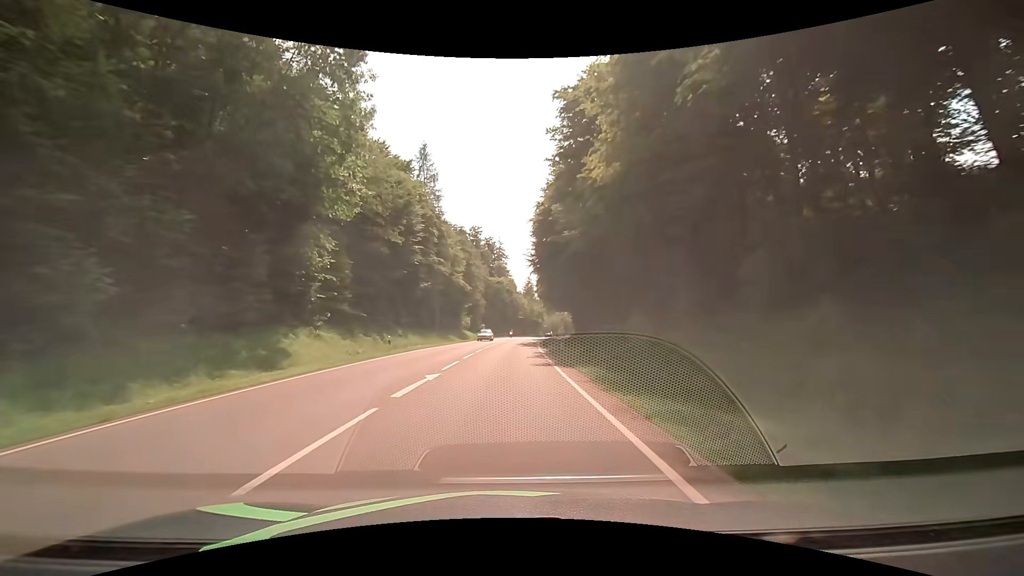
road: secondary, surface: asphalt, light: Day
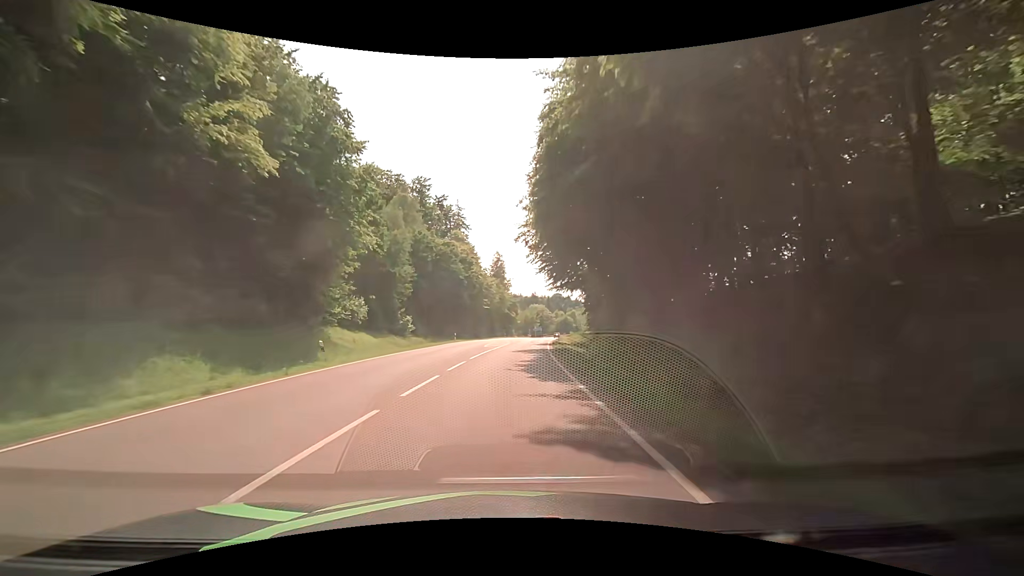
(+1.5, +54.1) m; +3°
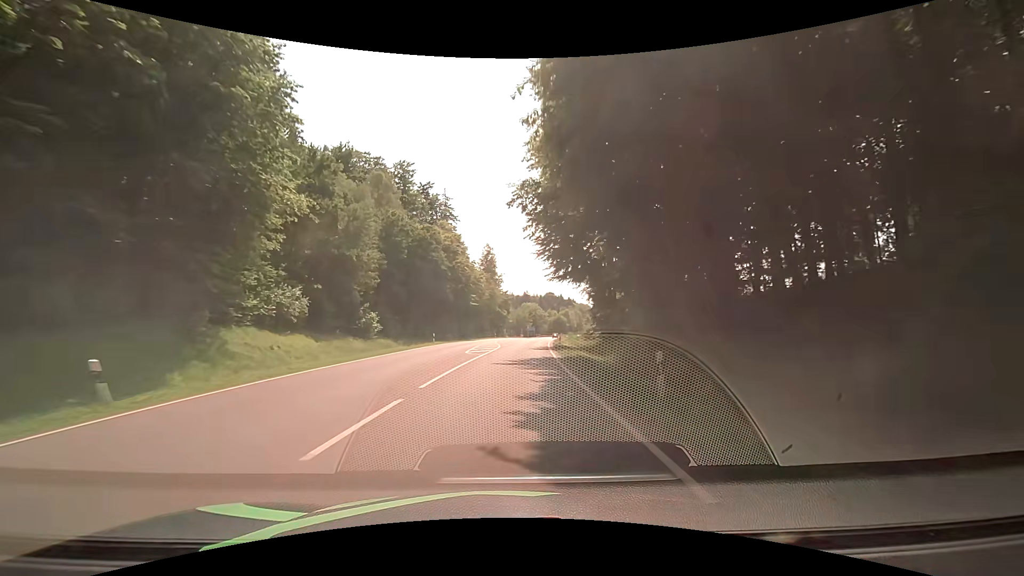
(+0.1, +10.8) m; +1°
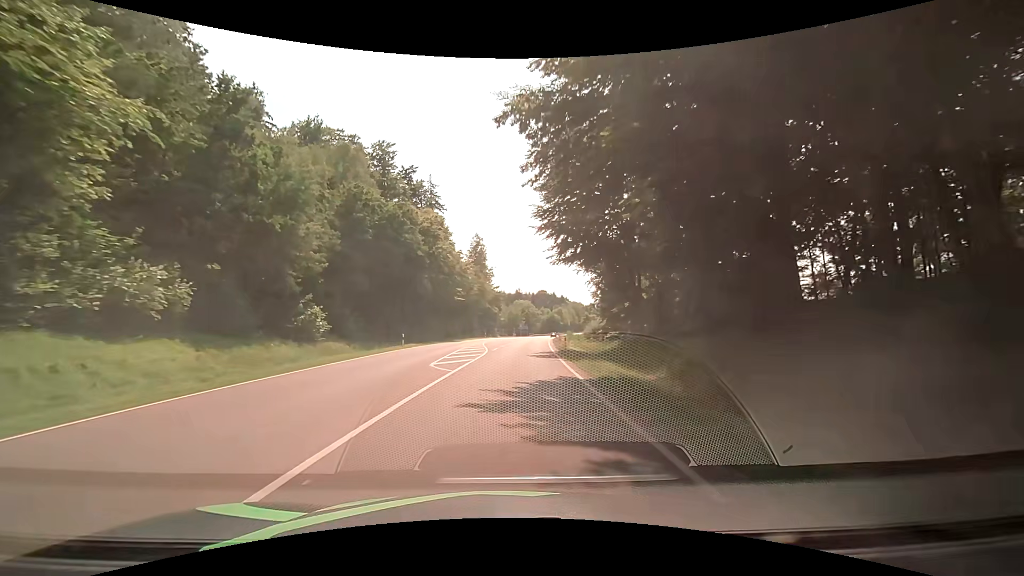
(0.0, +10.8) m; +1°
(0, +10) (0, +20) (+1, +30) (+1, +40) (+2, +50) (+3, +60) (+4, +70) (+5, +80) (+6, +90) (+7, +100) m
